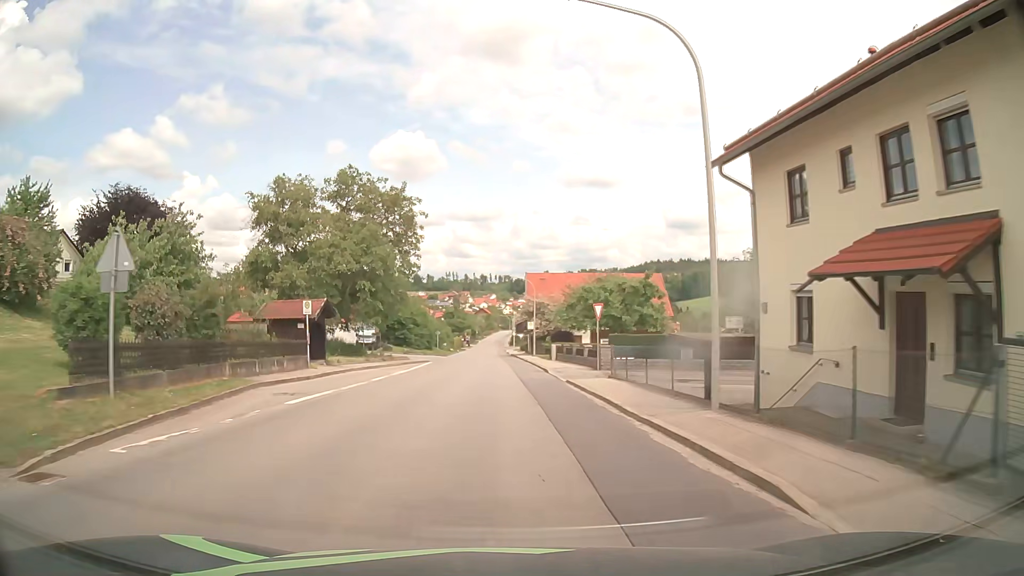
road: tertiary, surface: asphalt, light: Day
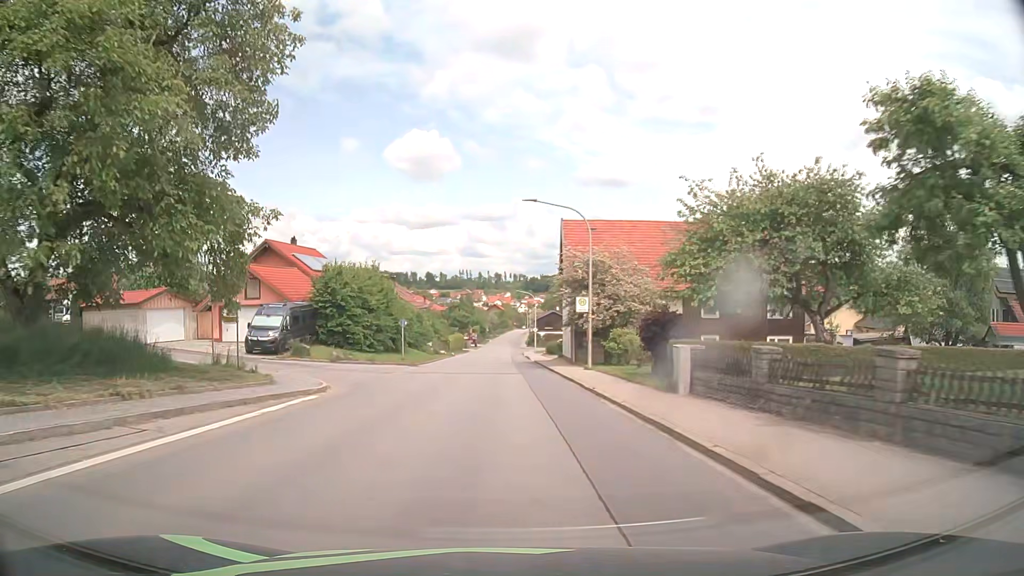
(-0.4, +31.9) m; -1°
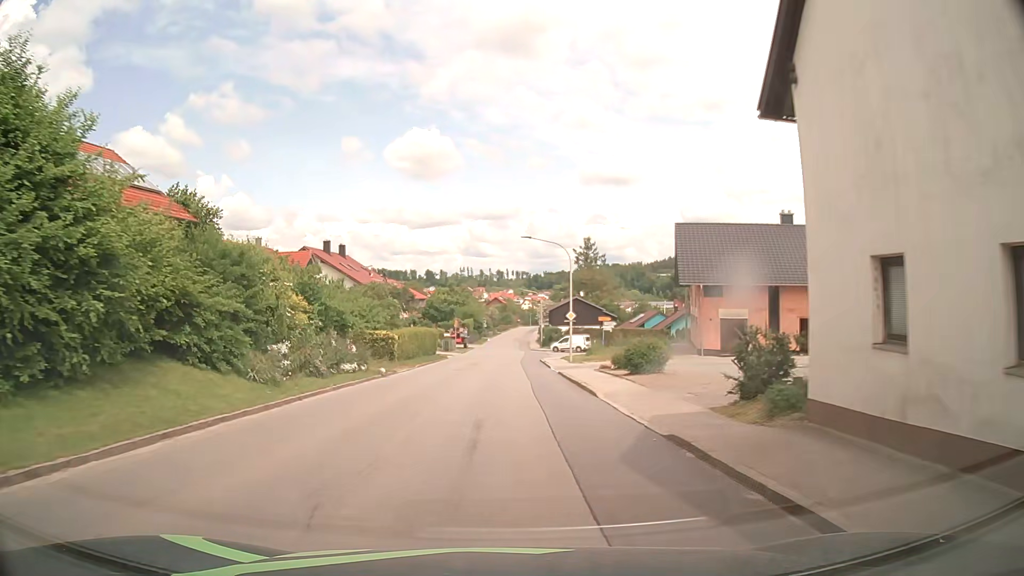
(-0.2, +38.9) m; 0°
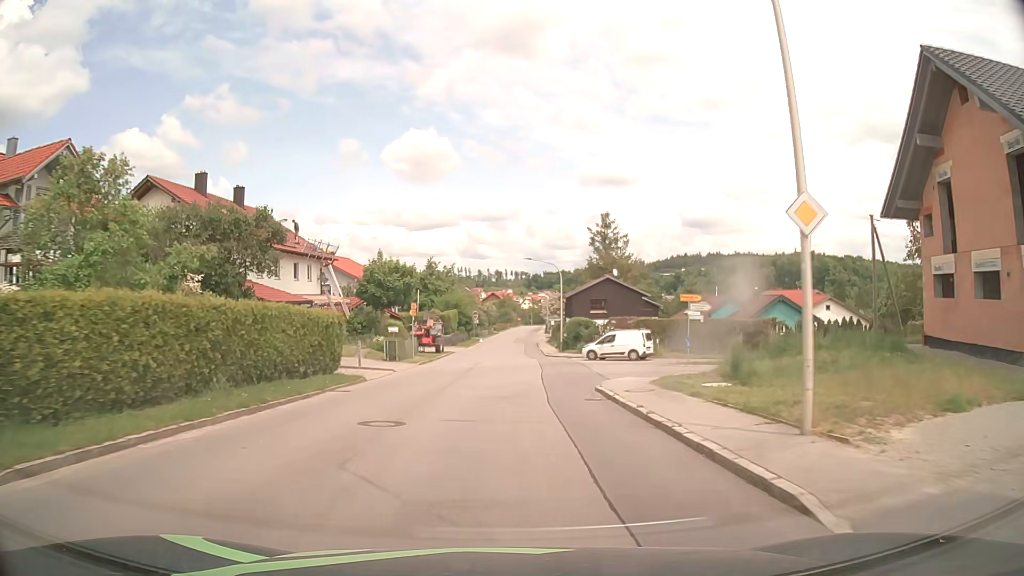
(+0.1, +31.2) m; 0°
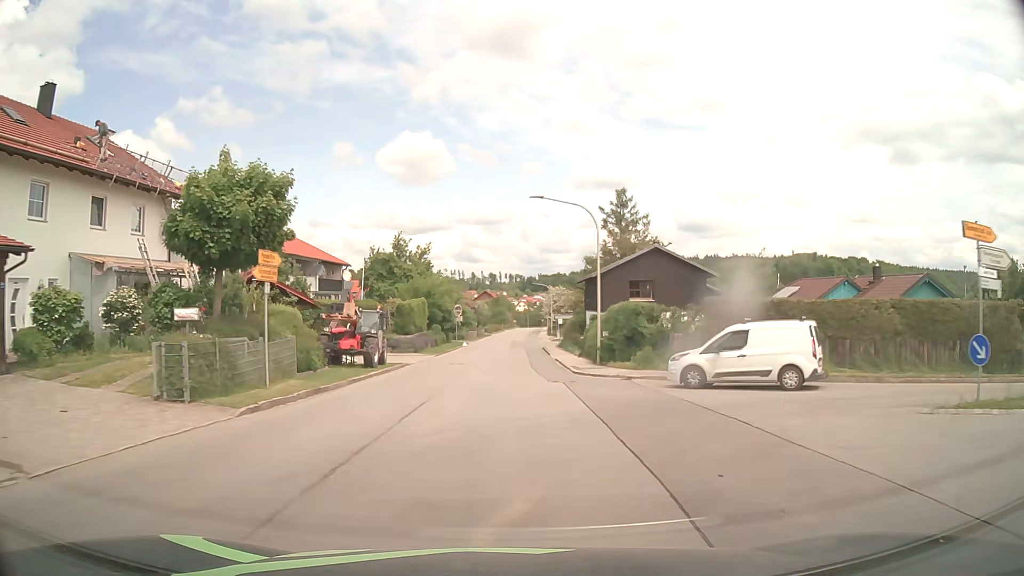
(+0.1, +23.3) m; +1°
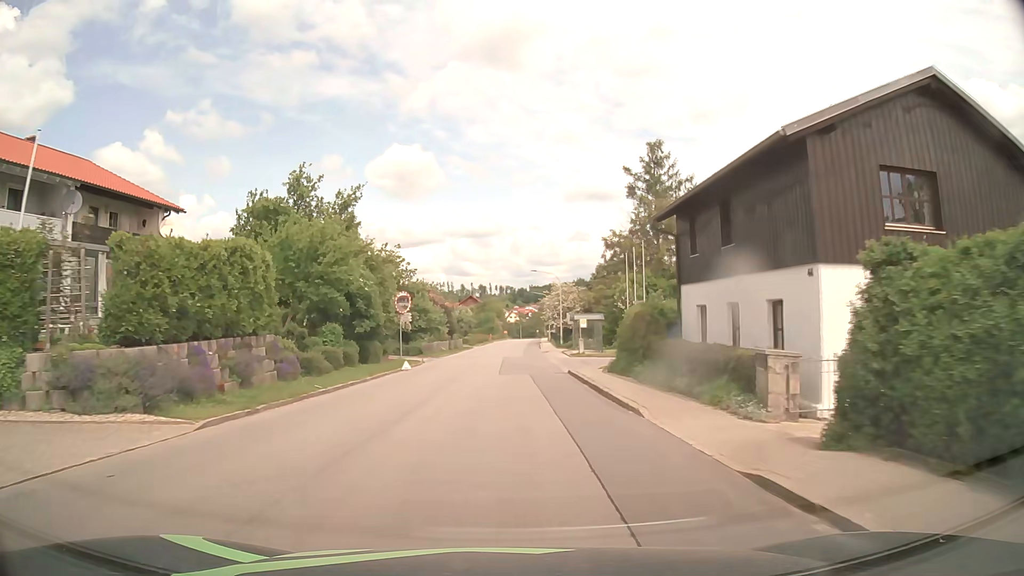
(+0.3, +31.0) m; +1°
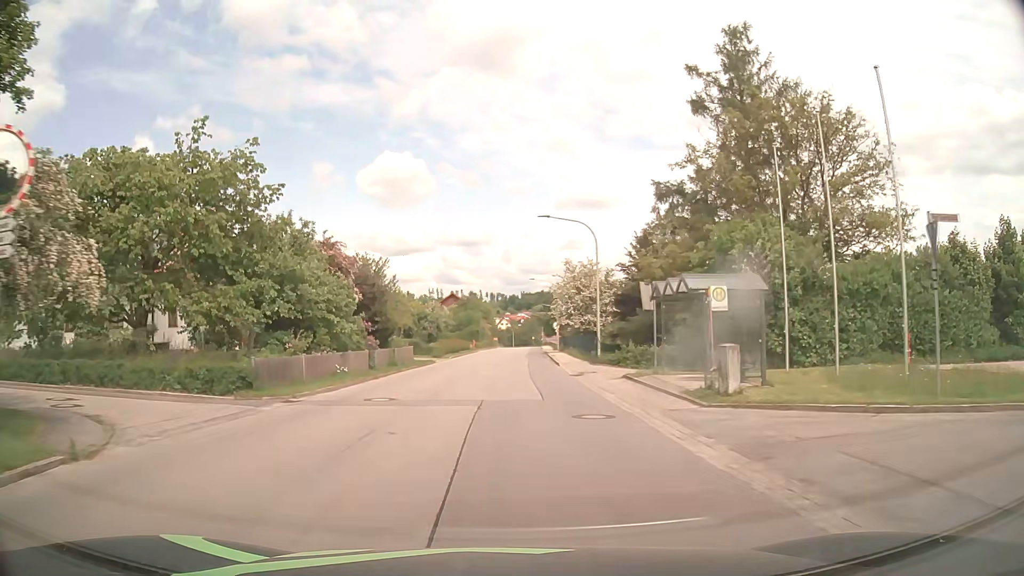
(+0.1, +31.1) m; +1°
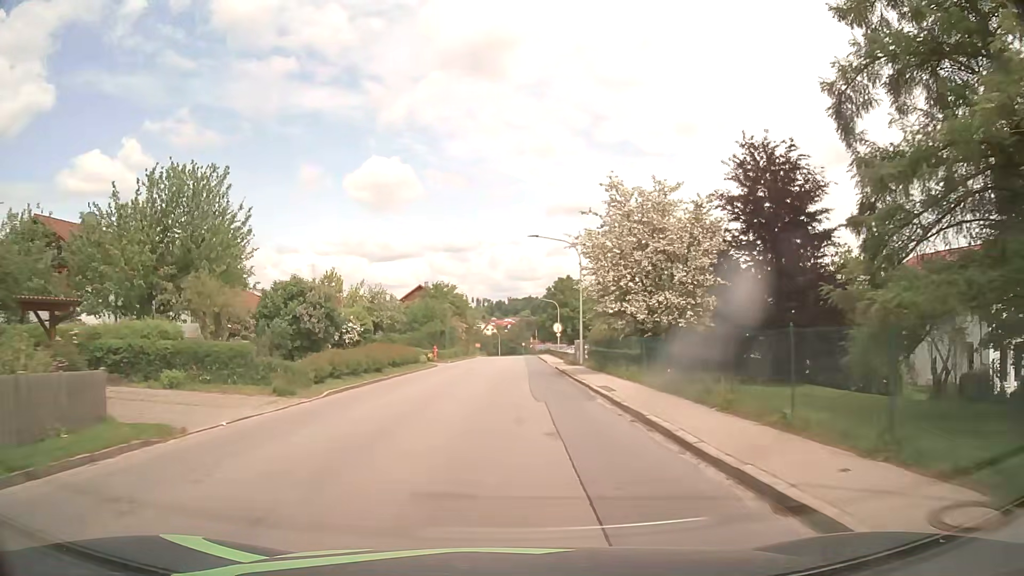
(0.0, +31.0) m; 0°
(0, +10) (0, +20) (+1, +30) (+1, +40) (+1, +50) (+2, +60) (+2, +70) (+2, +80) (+3, +90) (+3, +100) m
